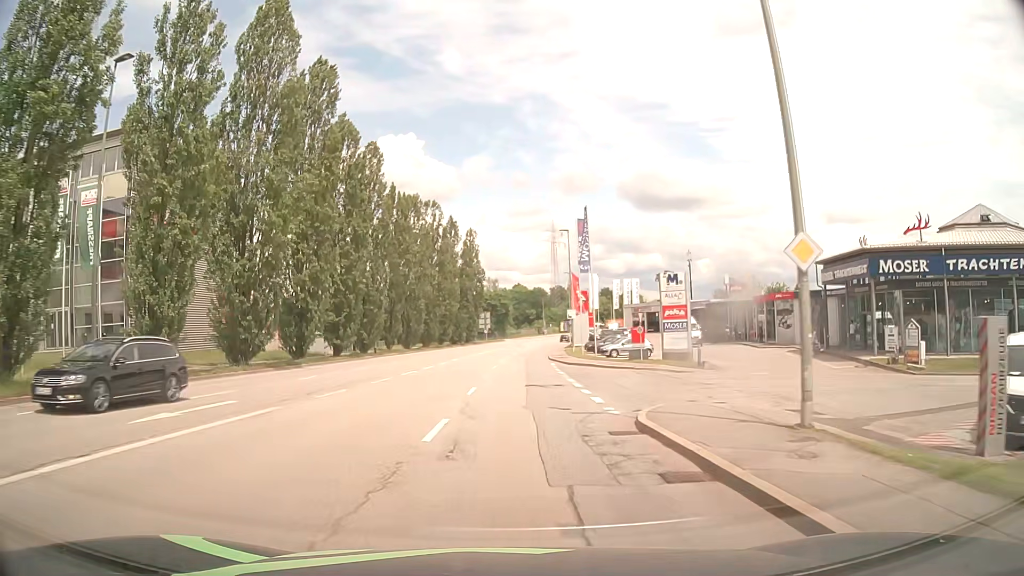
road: tertiary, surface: asphalt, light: Day
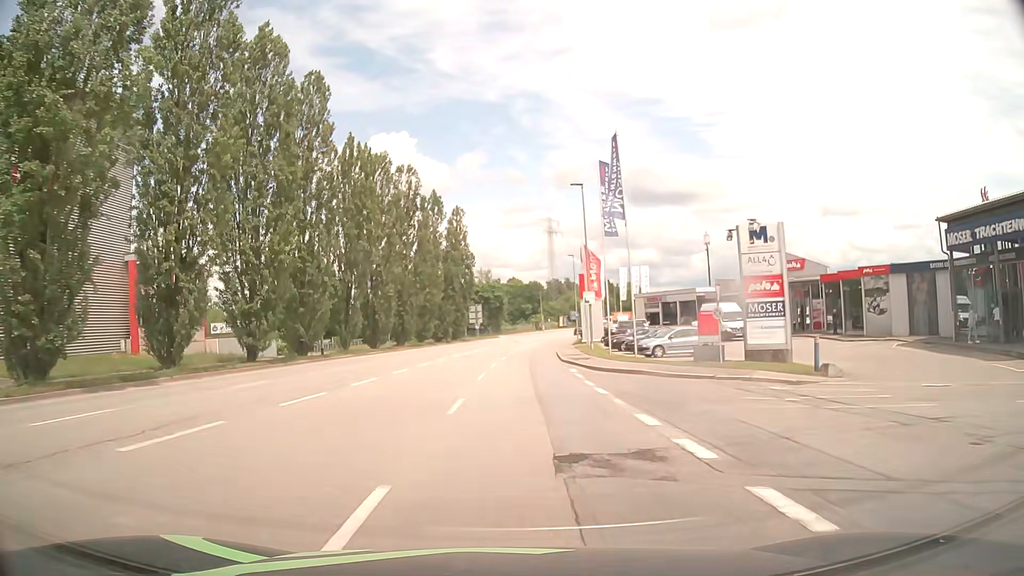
(+0.1, +15.2) m; +1°
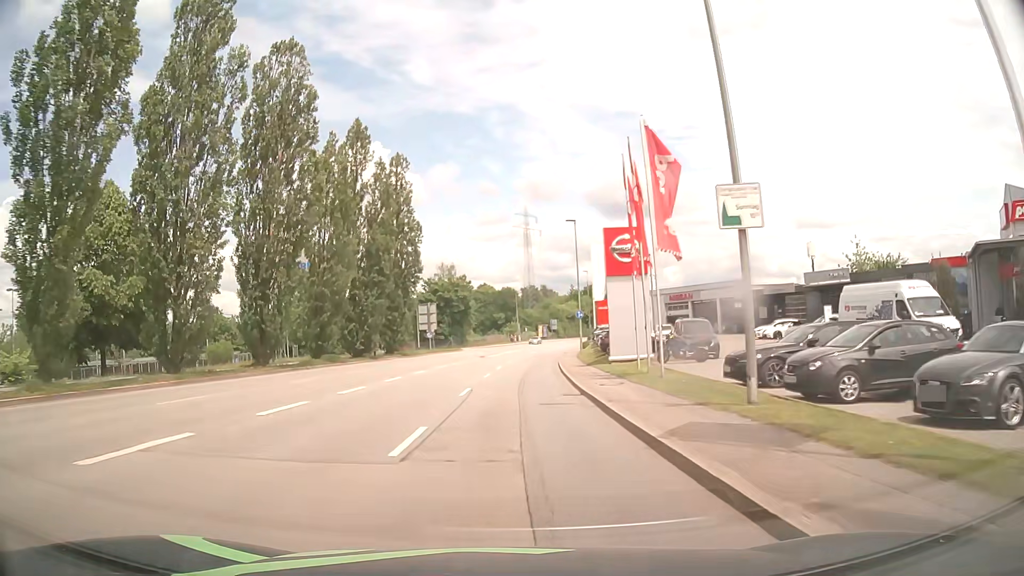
(+0.3, +30.4) m; +2°
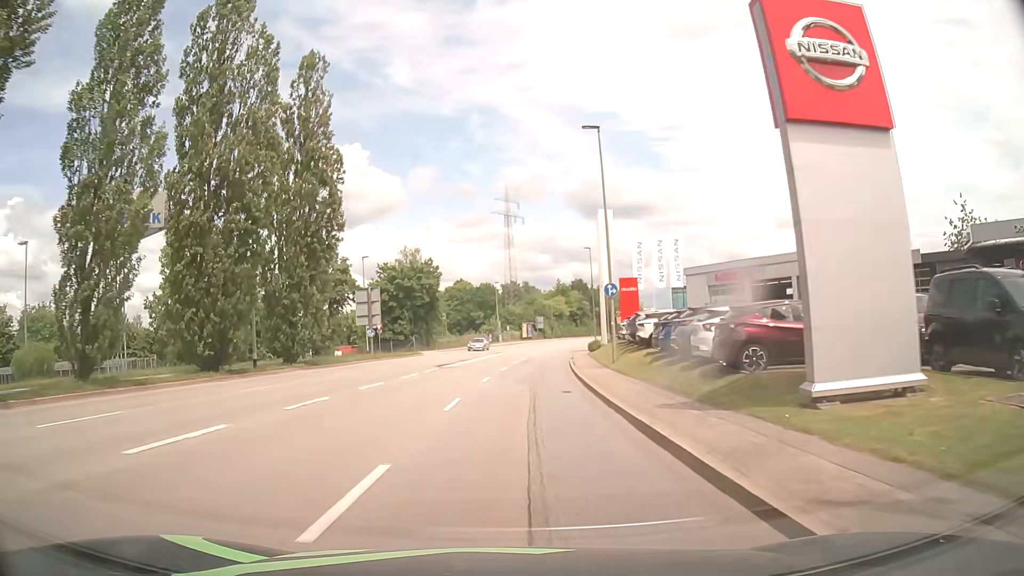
(+0.2, +22.8) m; +1°
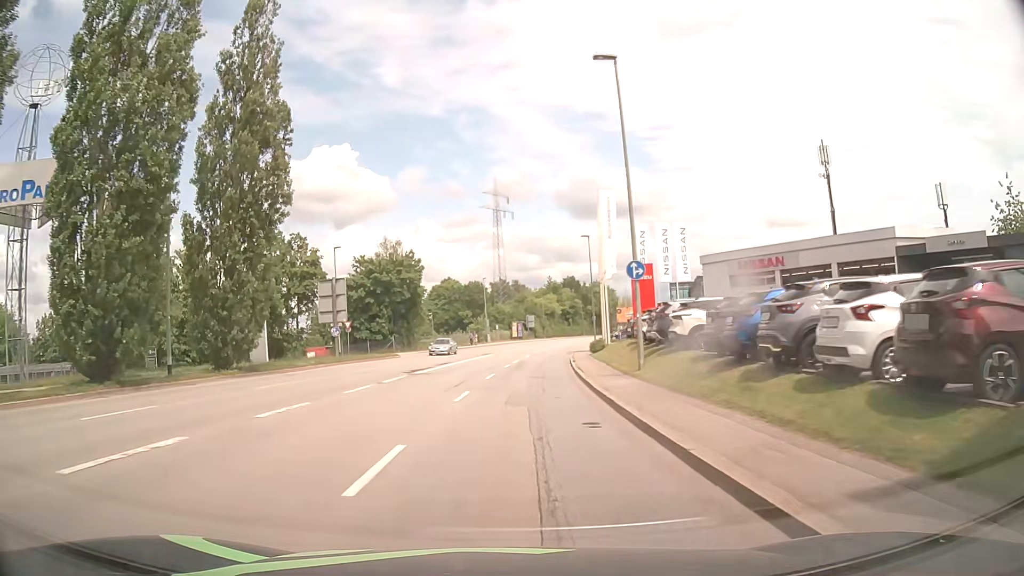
(+0.1, +7.6) m; +1°
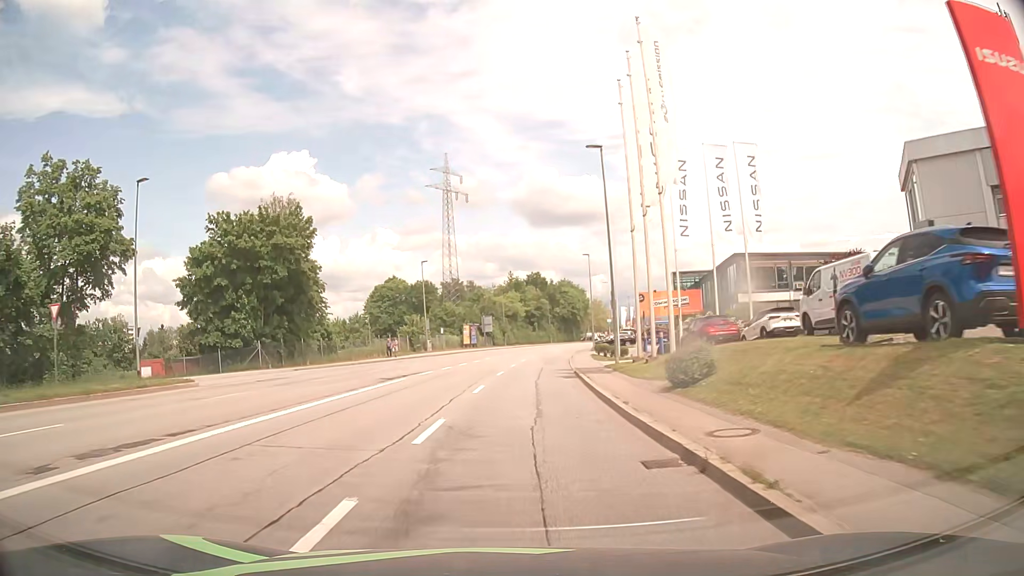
(+0.8, +30.3) m; +3°
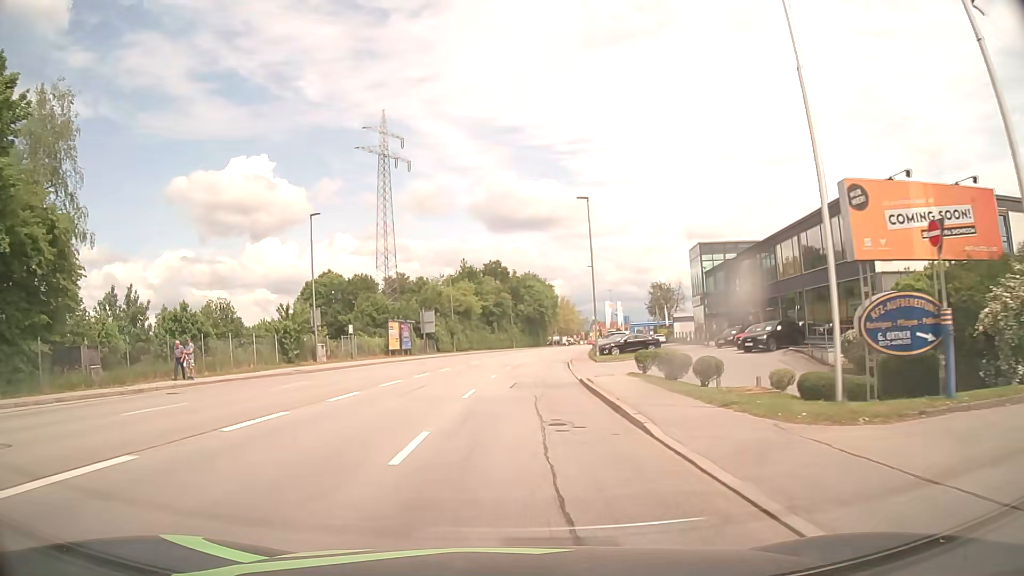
(+1.1, +30.4) m; +4°
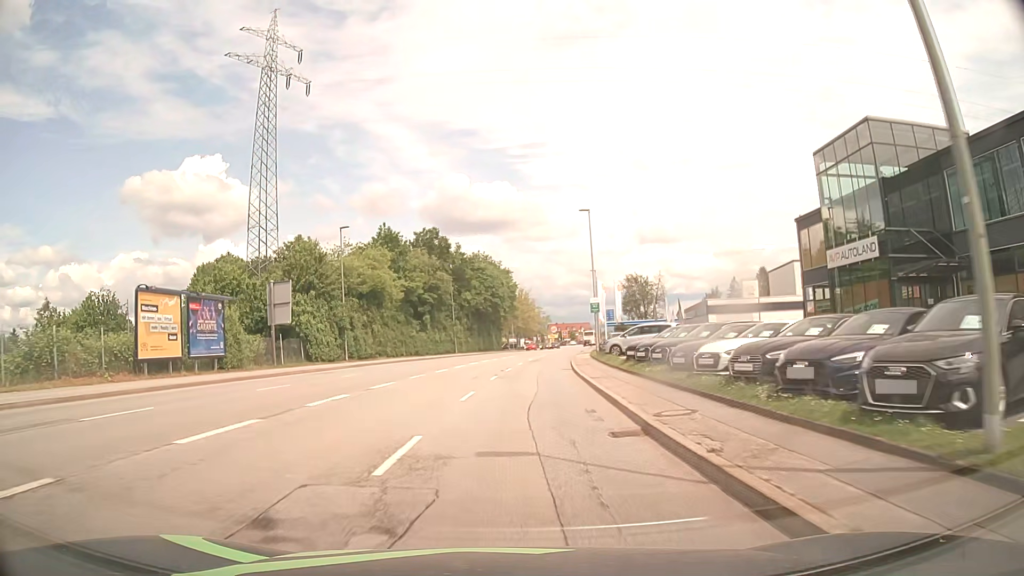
(+1.2, +37.9) m; +4°
(0, +10) (0, +20) (+1, +30) (+2, +40) (+3, +50) (+4, +60) (+5, +70) (+7, +80) (+8, +90) (+10, +99) m
